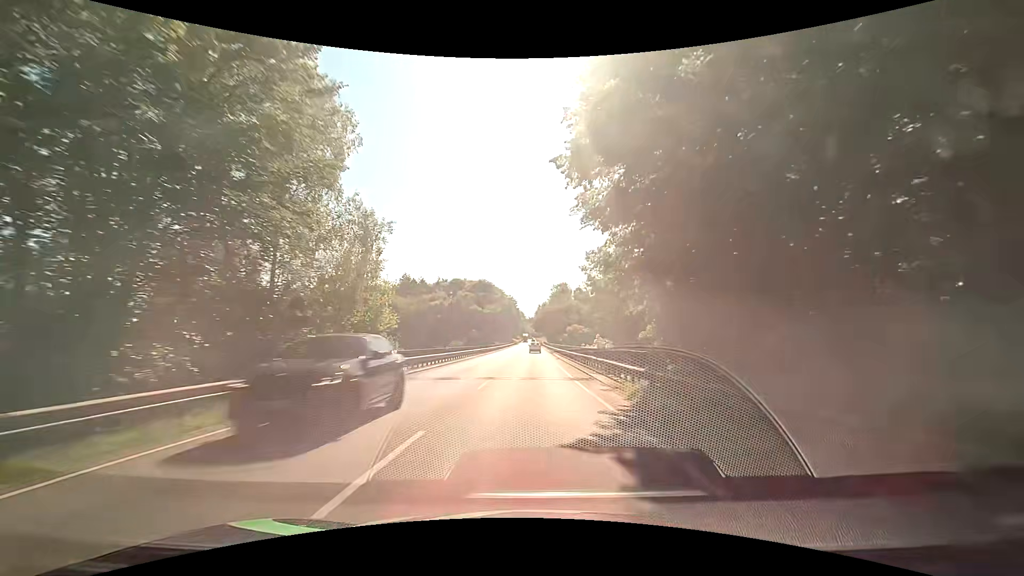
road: primary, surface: asphalt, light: Day
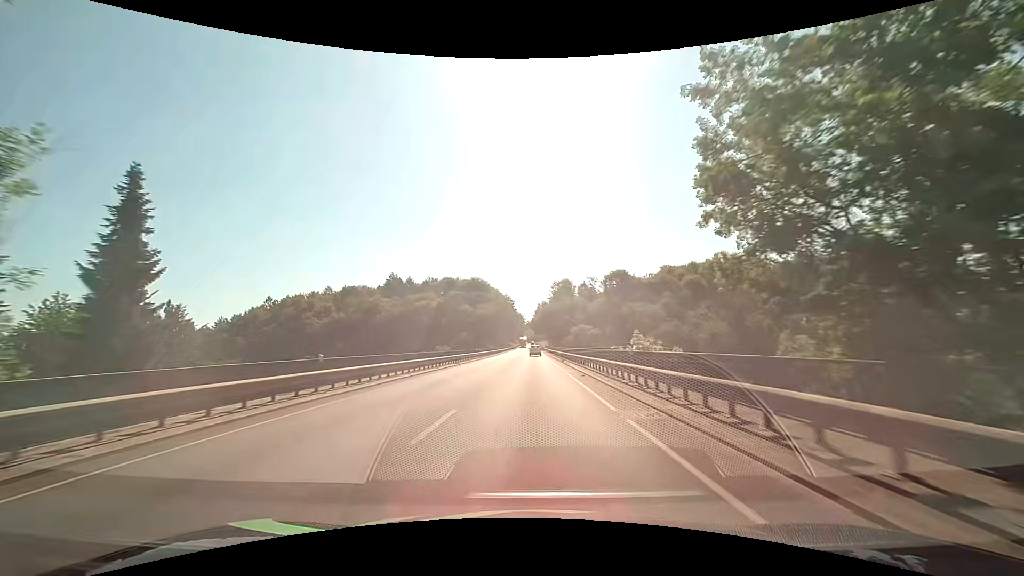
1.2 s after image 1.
(+0.1, +23.6) m; 0°
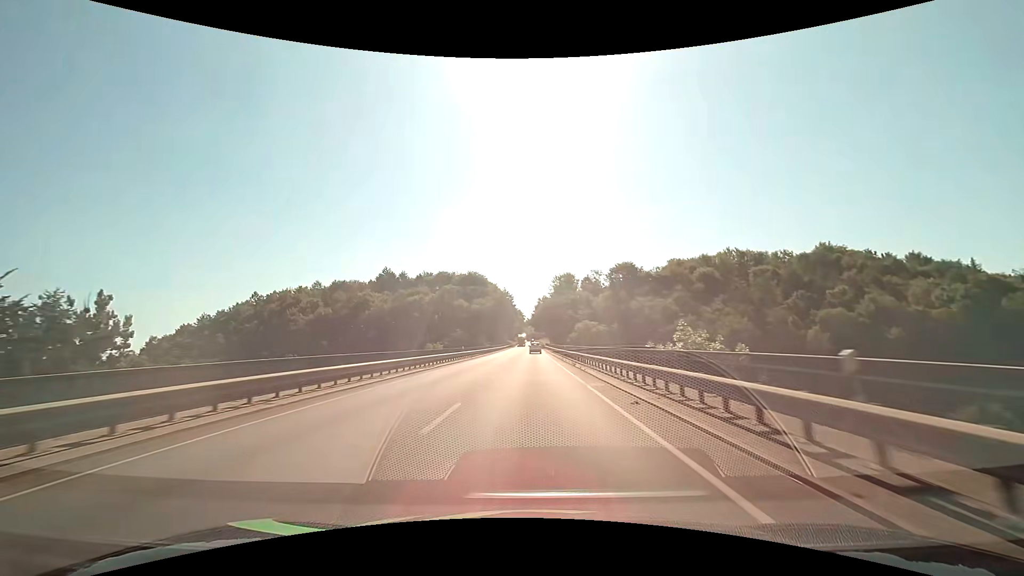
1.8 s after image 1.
(0.0, +11.9) m; 0°
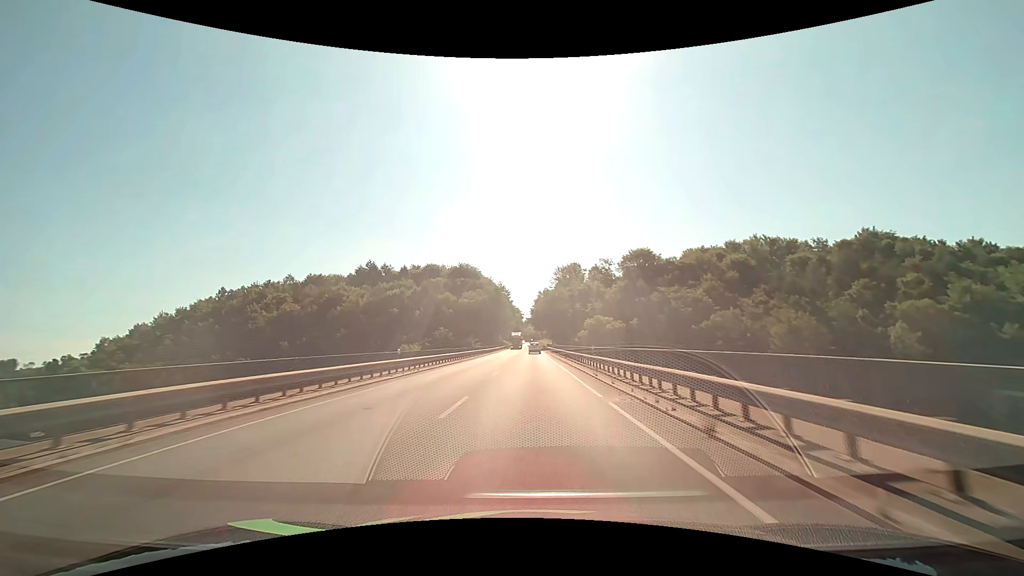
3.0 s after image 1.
(0.0, +23.8) m; 0°
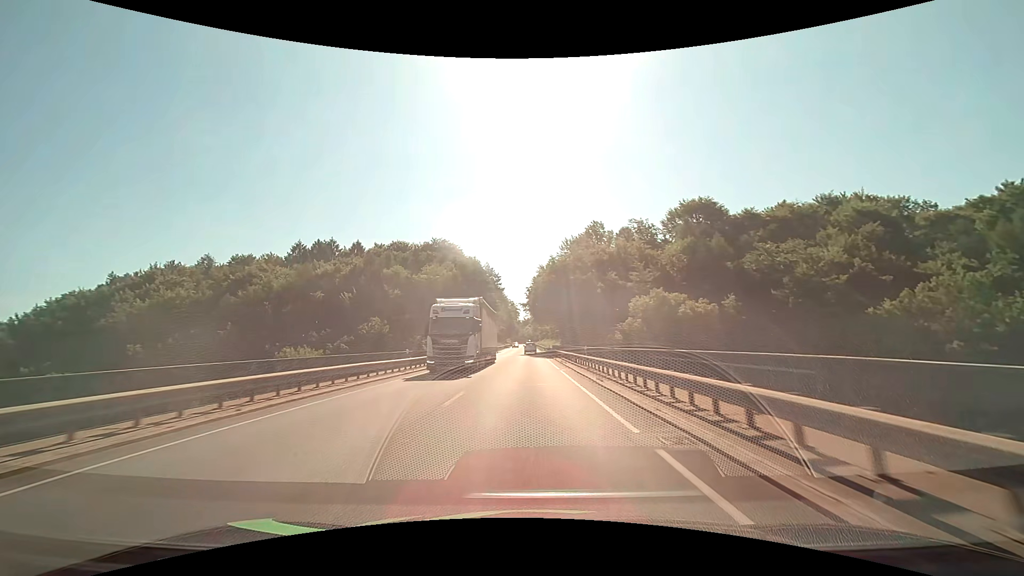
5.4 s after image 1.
(+0.1, +47.7) m; 0°
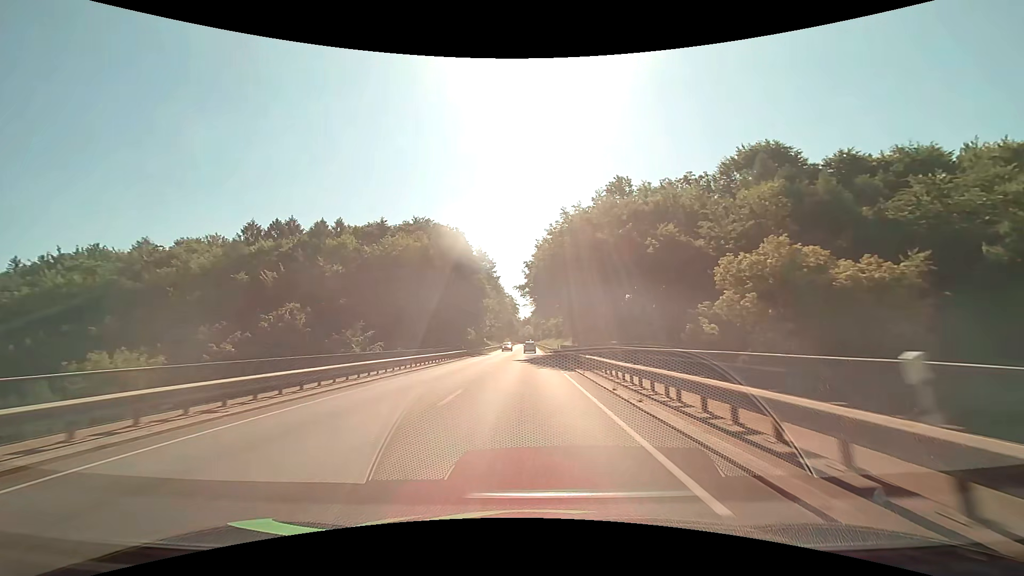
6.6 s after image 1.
(0.0, +23.9) m; 0°
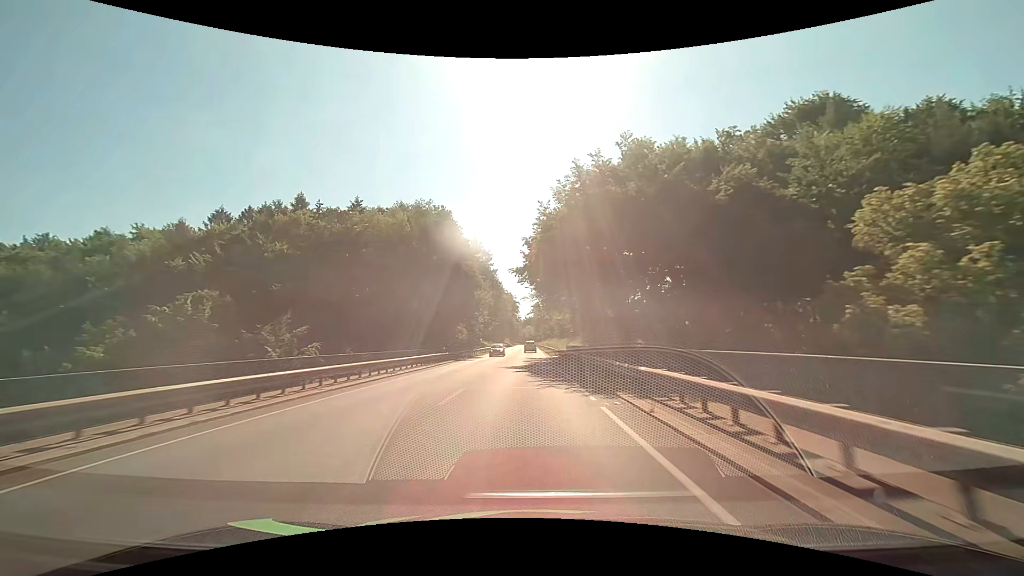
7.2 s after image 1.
(0.0, +11.9) m; 0°
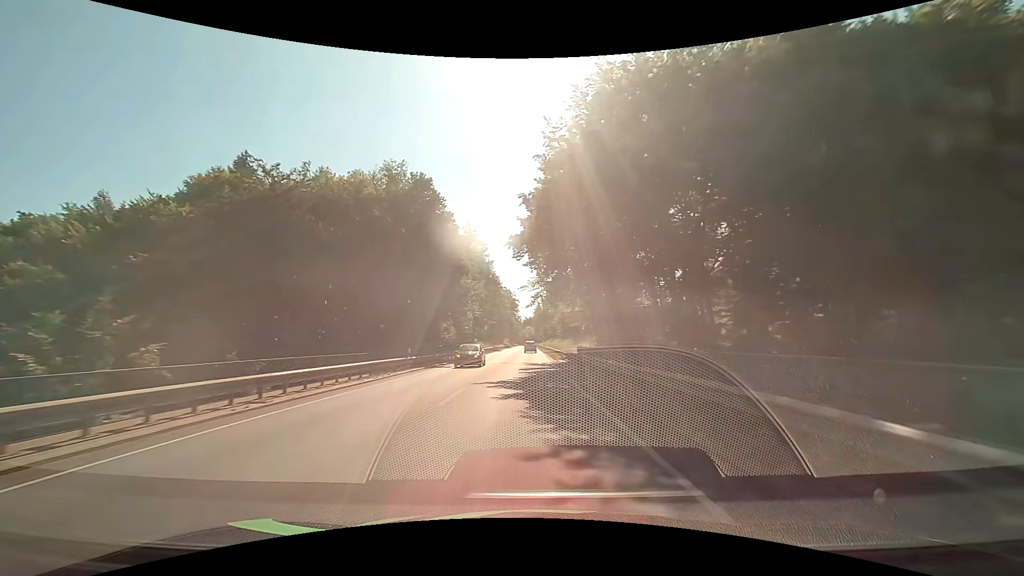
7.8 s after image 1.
(0.0, +11.9) m; 0°
(0, +10) (0, +20) (0, +30) (0, +40) (0, +50) (0, +60) (0, +70) (0, +80) (0, +90) (0, +100) m
